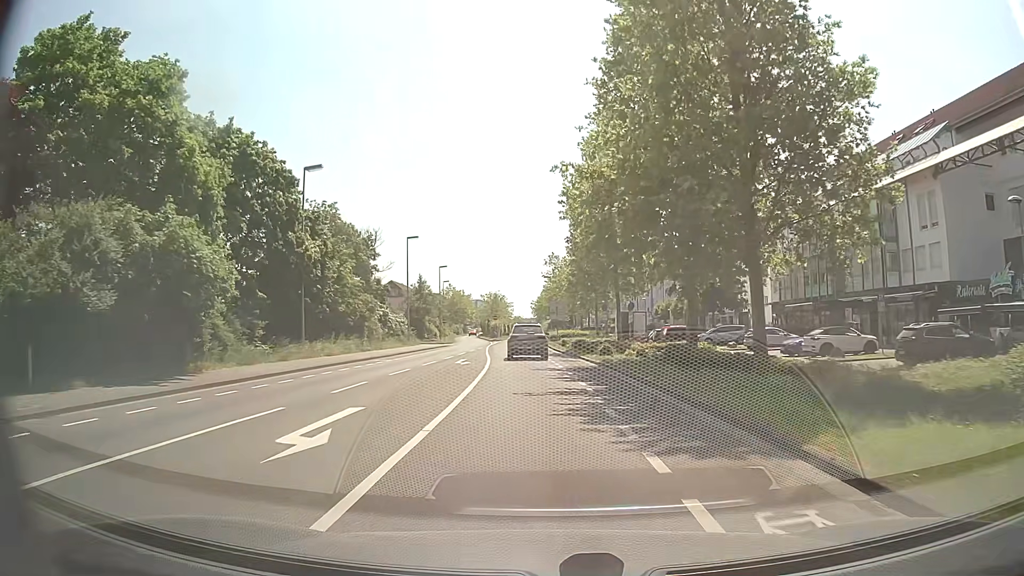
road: secondary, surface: asphalt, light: Day
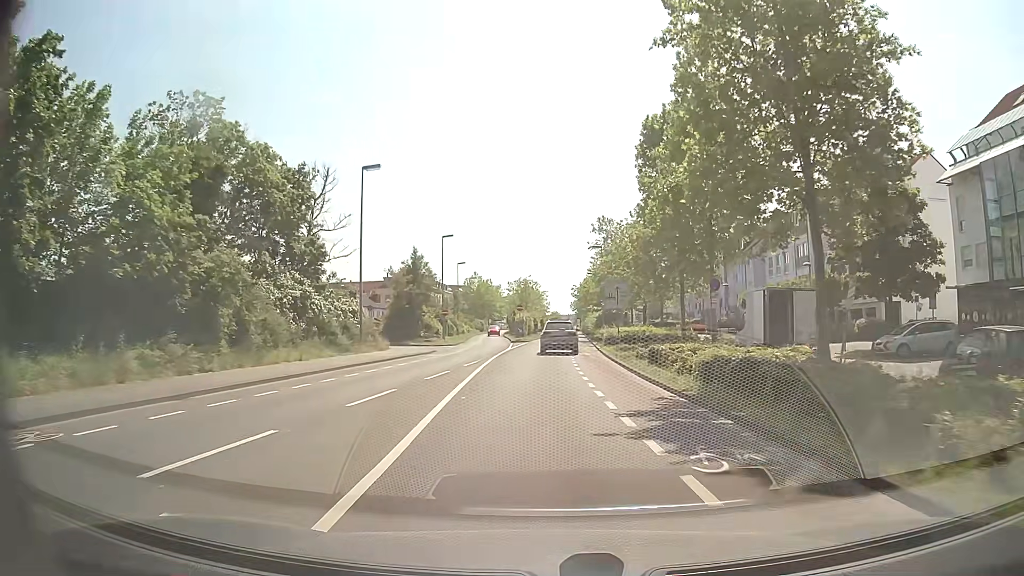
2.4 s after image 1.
(-0.9, +27.3) m; -3°
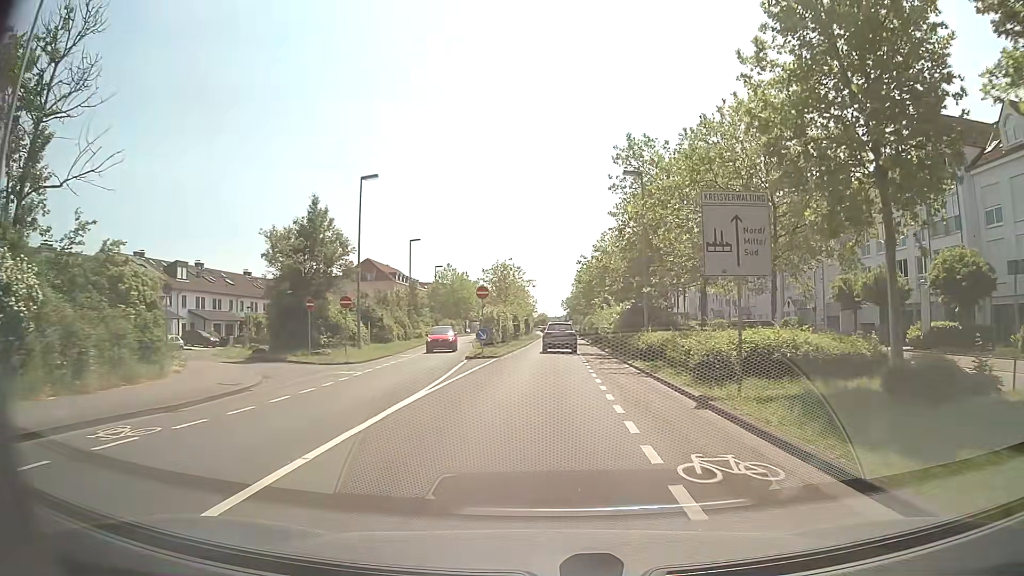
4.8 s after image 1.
(-0.2, +26.8) m; +1°
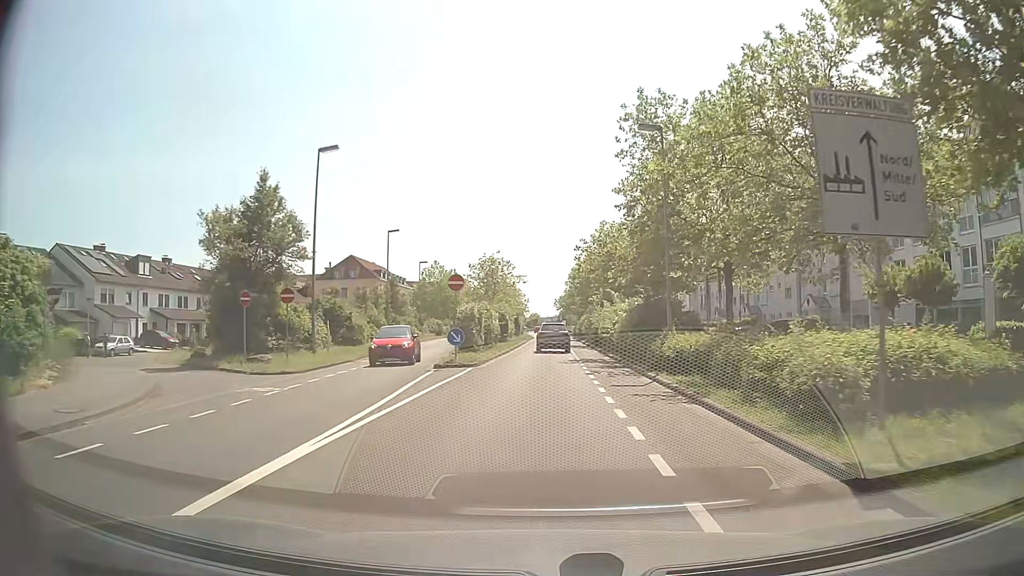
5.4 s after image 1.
(0.0, +6.6) m; +1°
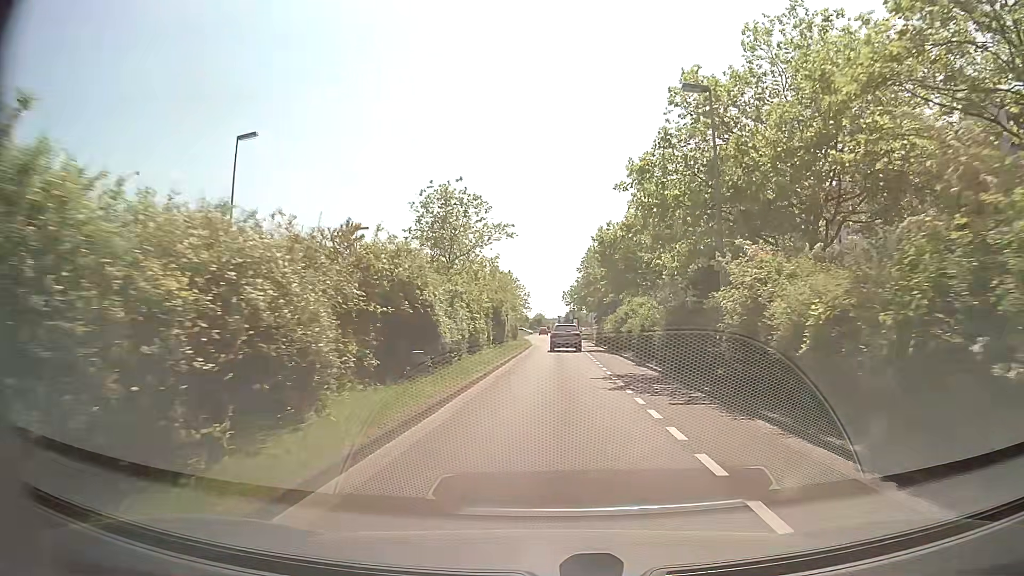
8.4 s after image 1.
(-0.1, +32.6) m; 0°
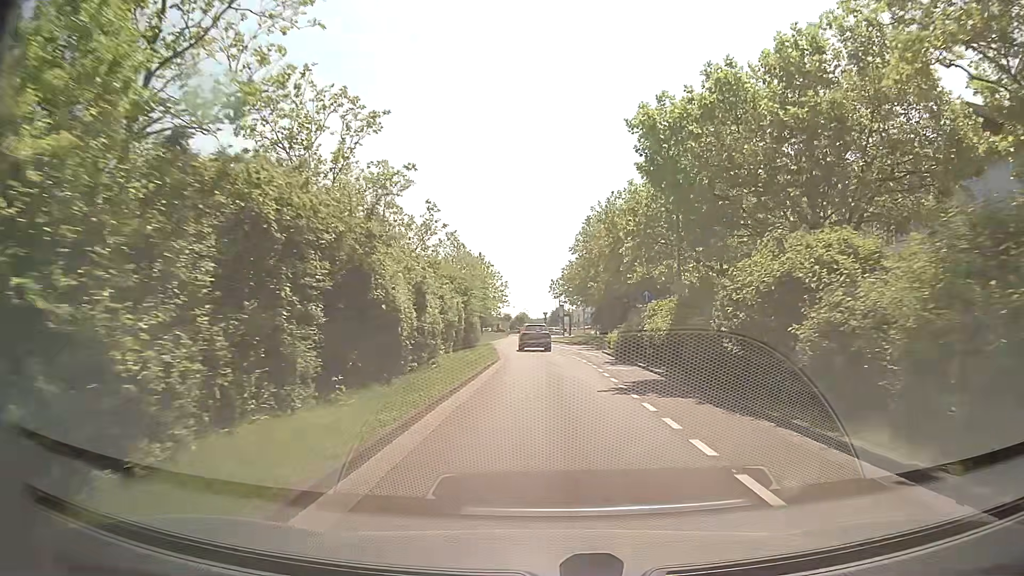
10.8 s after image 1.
(+0.1, +25.6) m; +1°
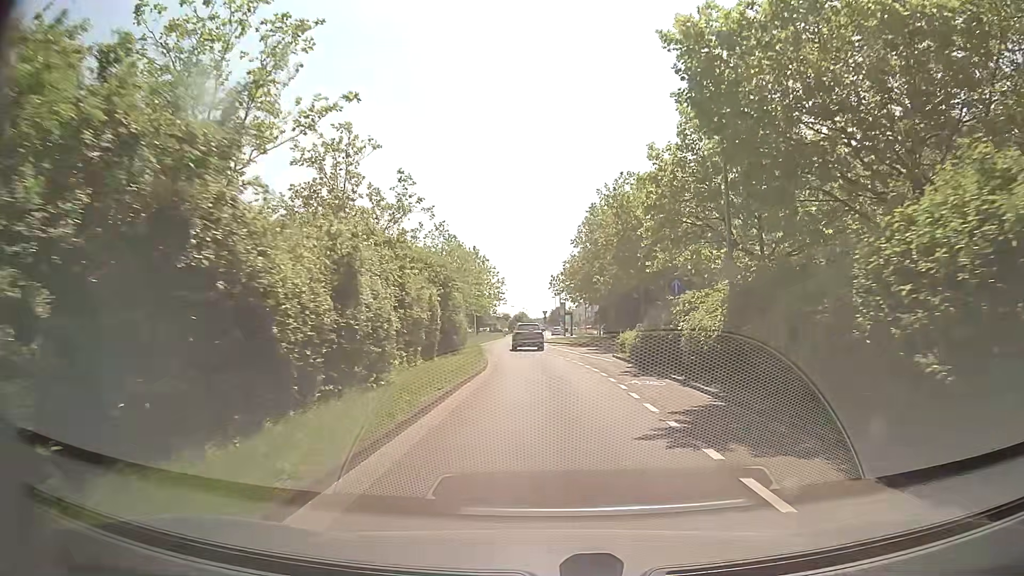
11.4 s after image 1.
(0.0, +6.3) m; 0°
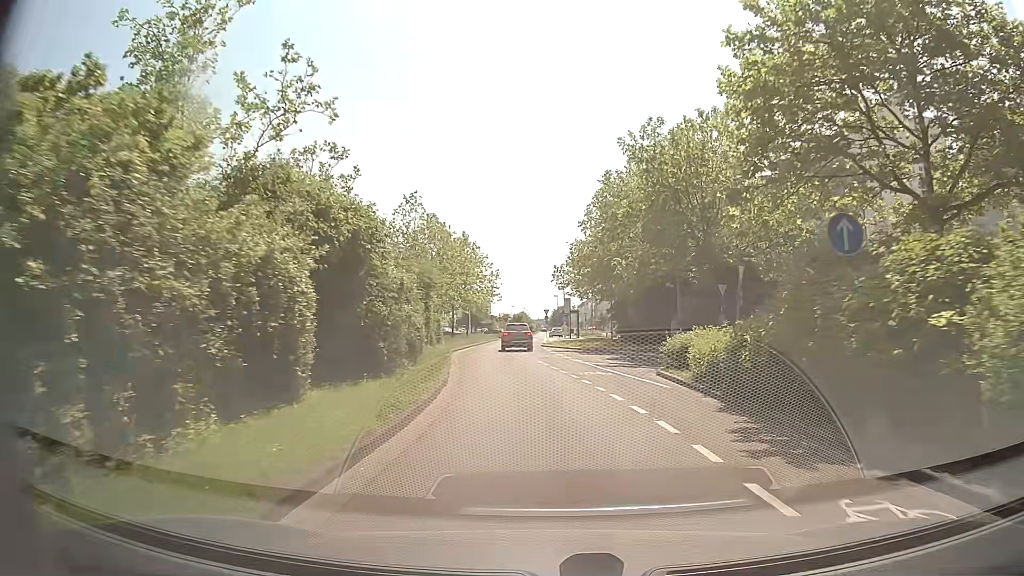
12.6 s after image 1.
(0.0, +12.3) m; 0°
(0, +10) (-1, +20) (-1, +30) (-2, +40) (-2, +50) (-2, +60) (-2, +70) (-2, +80) (-1, +90) (+1, +100) m
